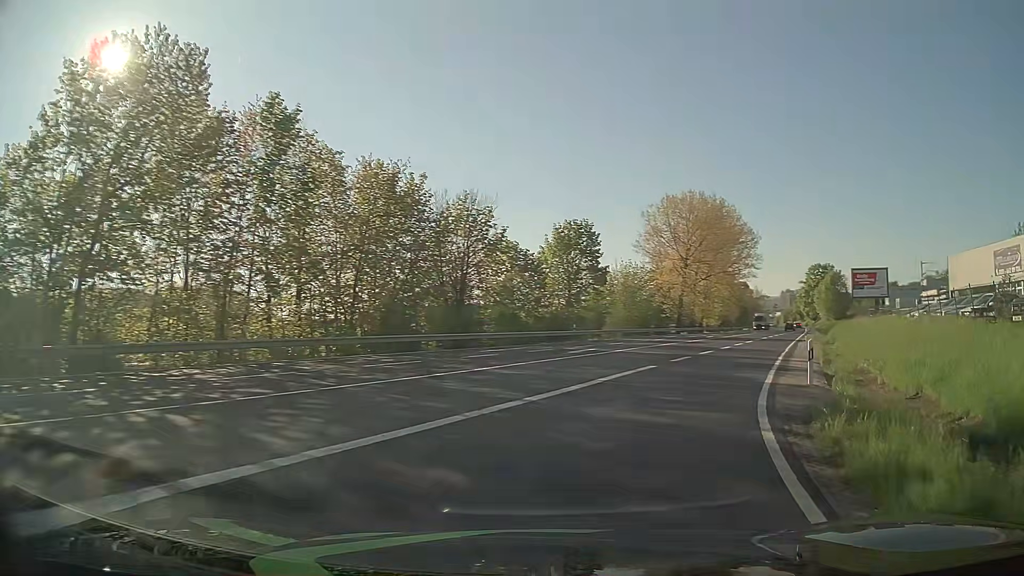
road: unclassified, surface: asphalt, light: Day
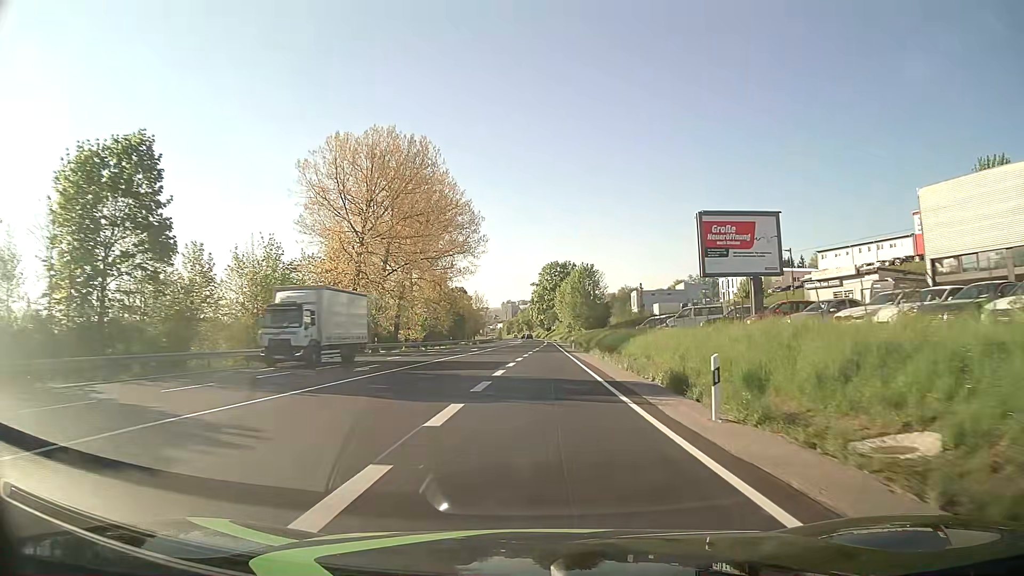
(+11.6, +36.7) m; +24°
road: primary
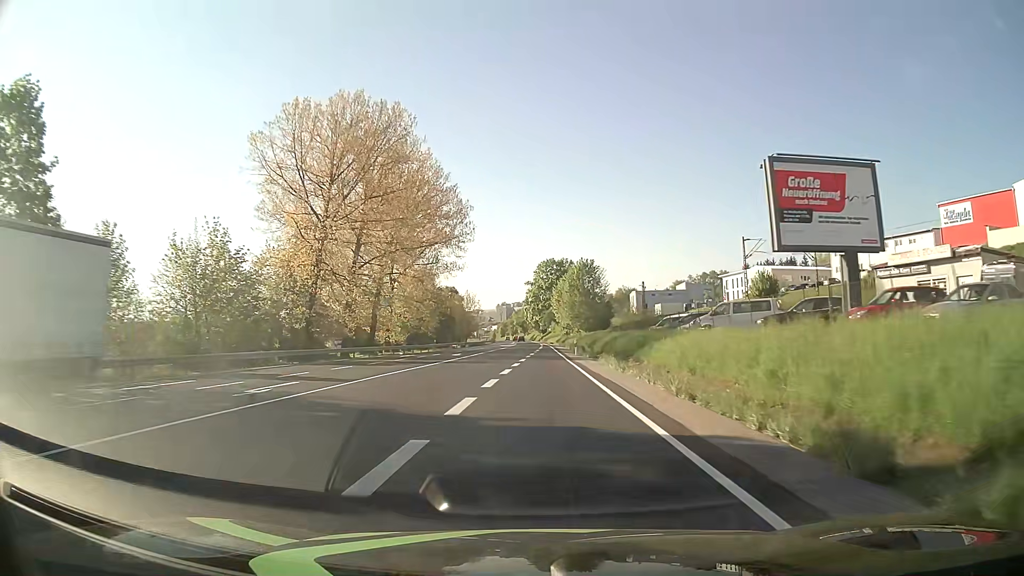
(0.0, +10.5) m; 0°
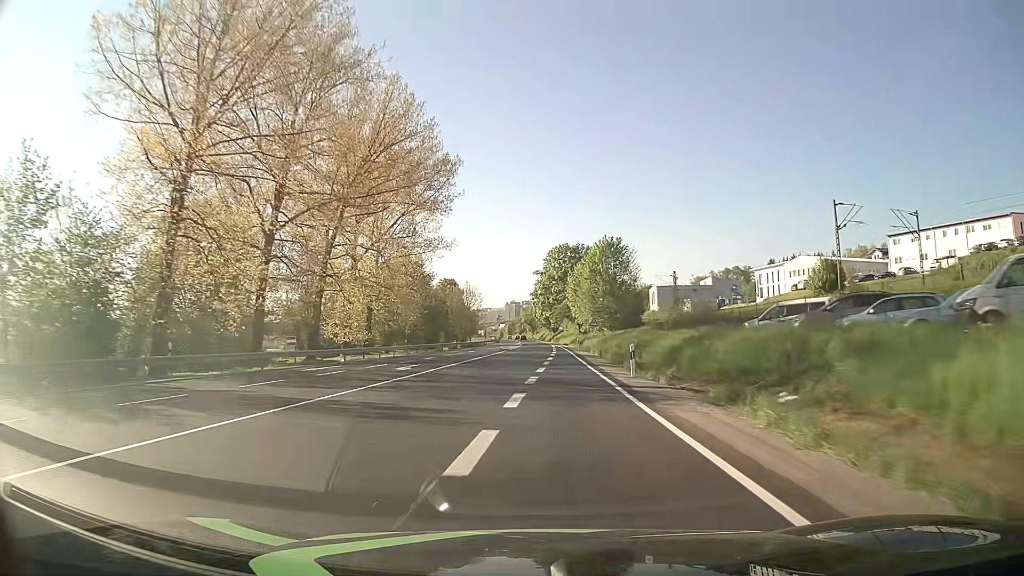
(-0.1, +23.7) m; -1°
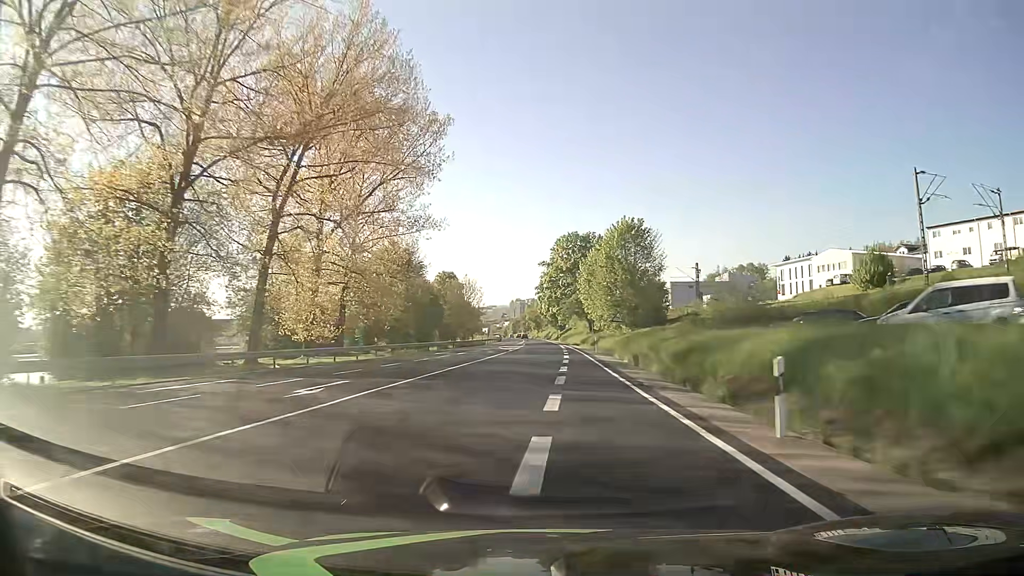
(-0.1, +13.0) m; 0°
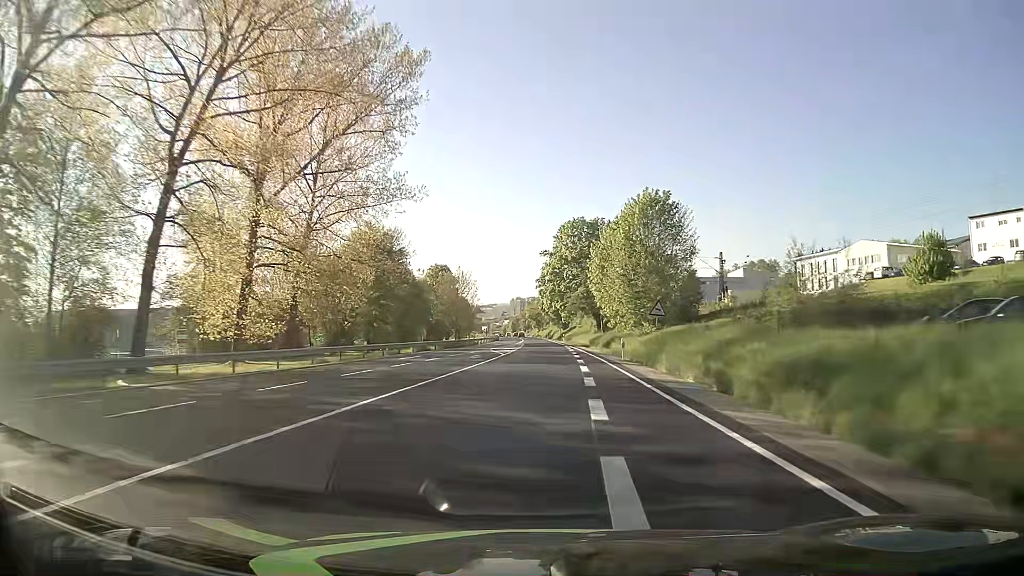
(0.0, +13.7) m; 0°
